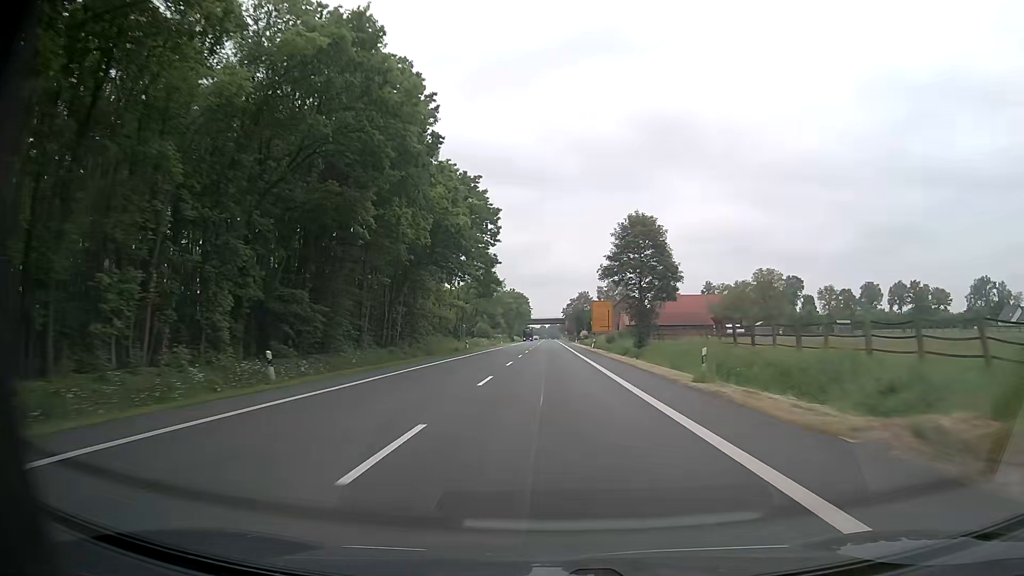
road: primary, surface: asphalt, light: Day
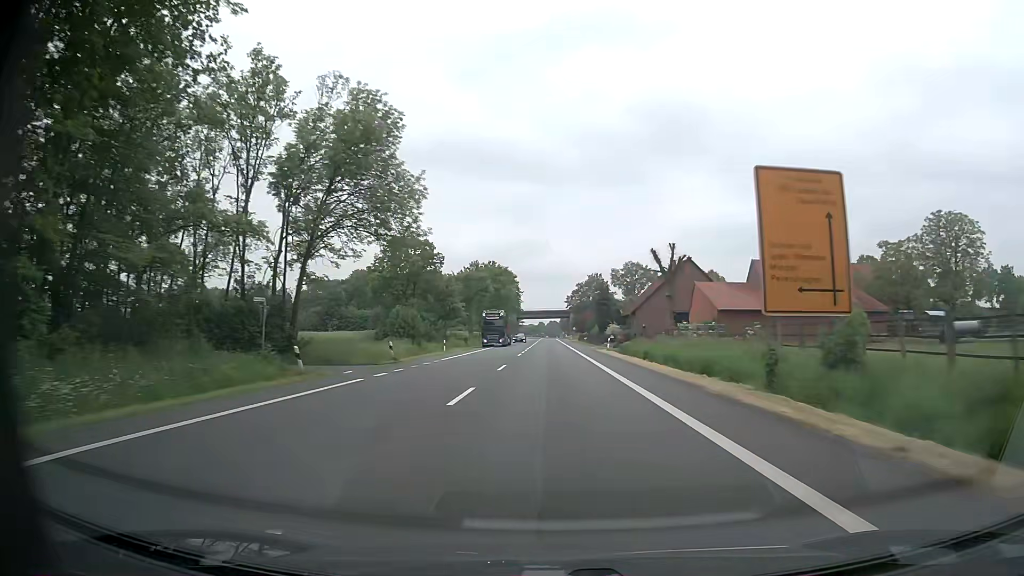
(-0.3, +65.7) m; 0°
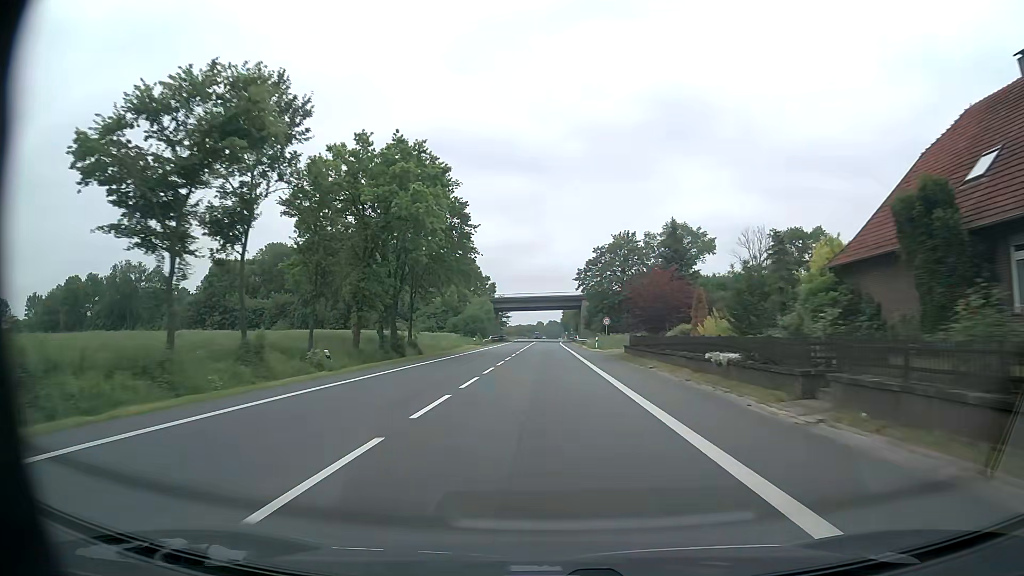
(+0.5, +77.0) m; 0°
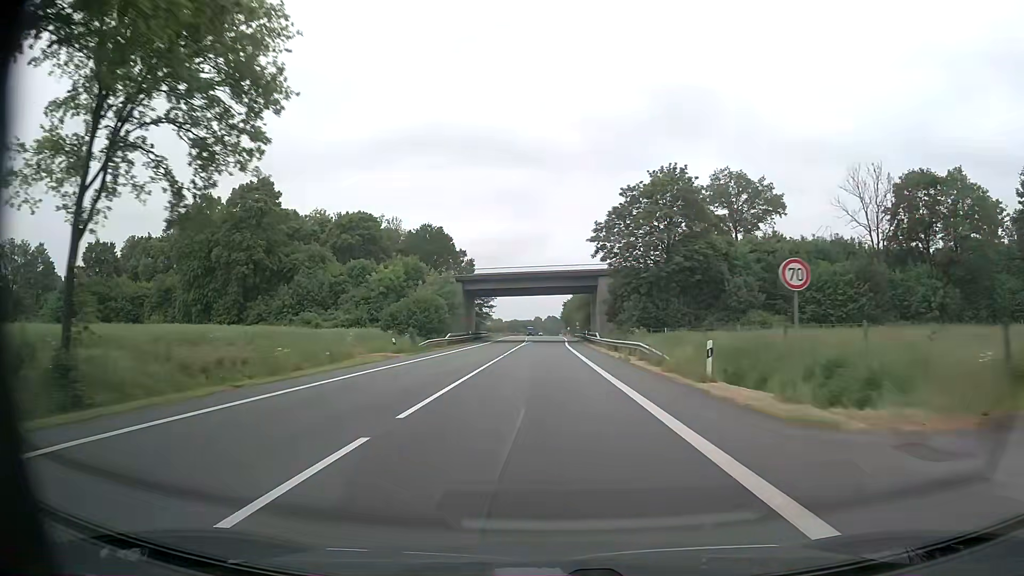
(0.0, +42.0) m; 0°
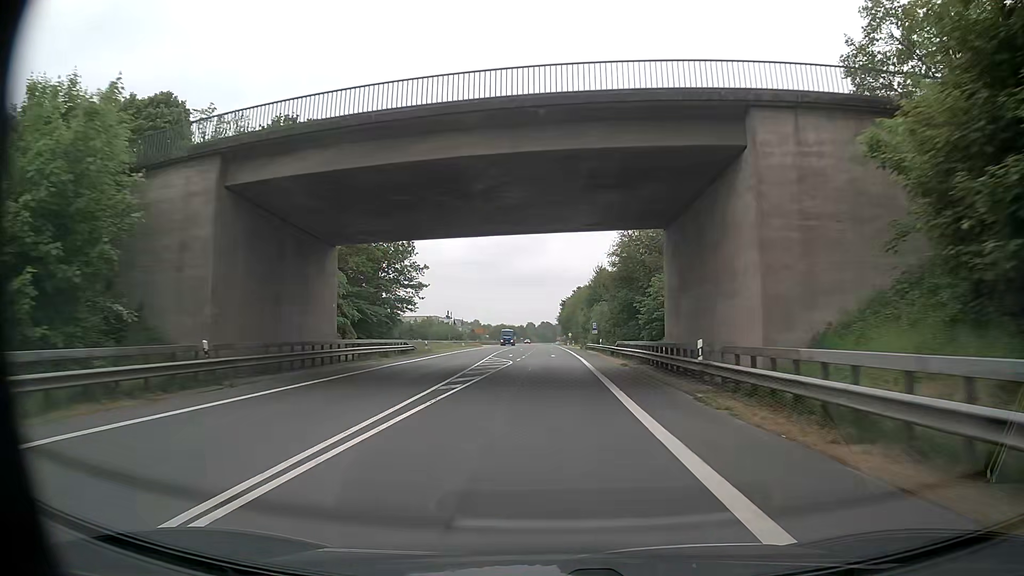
(+0.3, +60.3) m; +1°
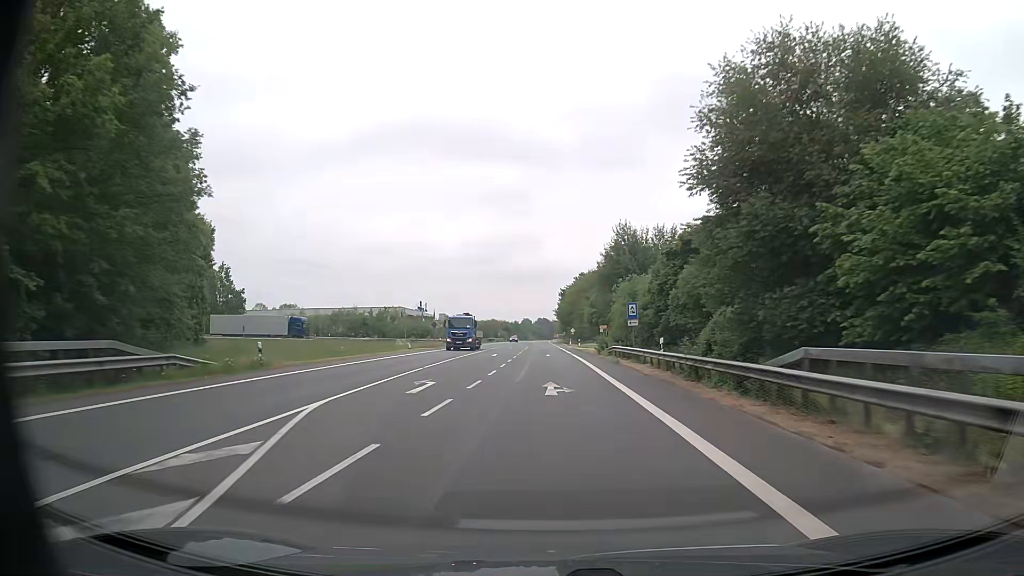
(-0.3, +35.4) m; -1°
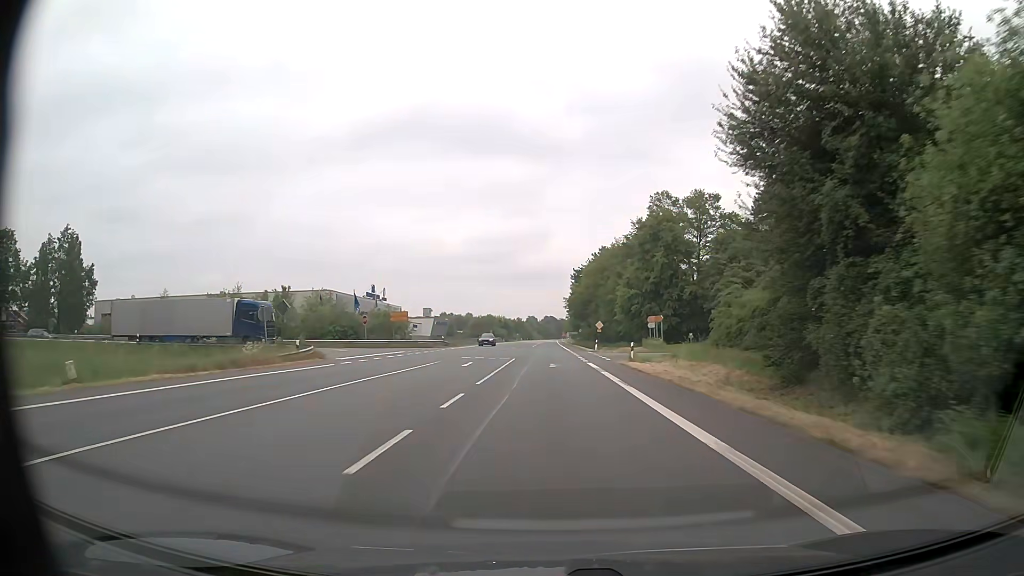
(+0.8, +46.6) m; +1°
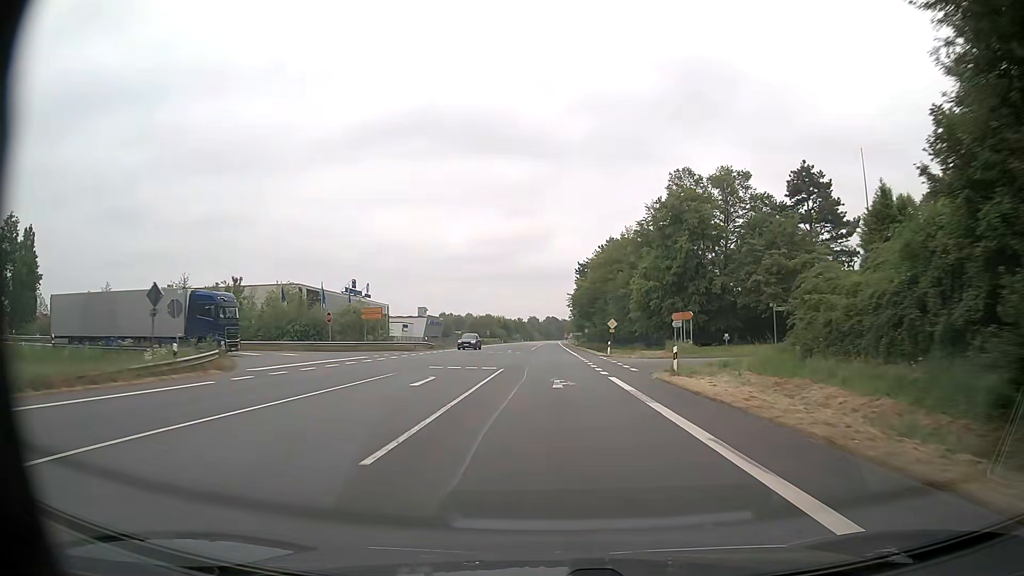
(0.0, +11.6) m; 0°
(0, +10) (0, +20) (0, +30) (0, +40) (0, +50) (0, +60) (0, +70) (0, +80) (0, +90) (0, +100) m
